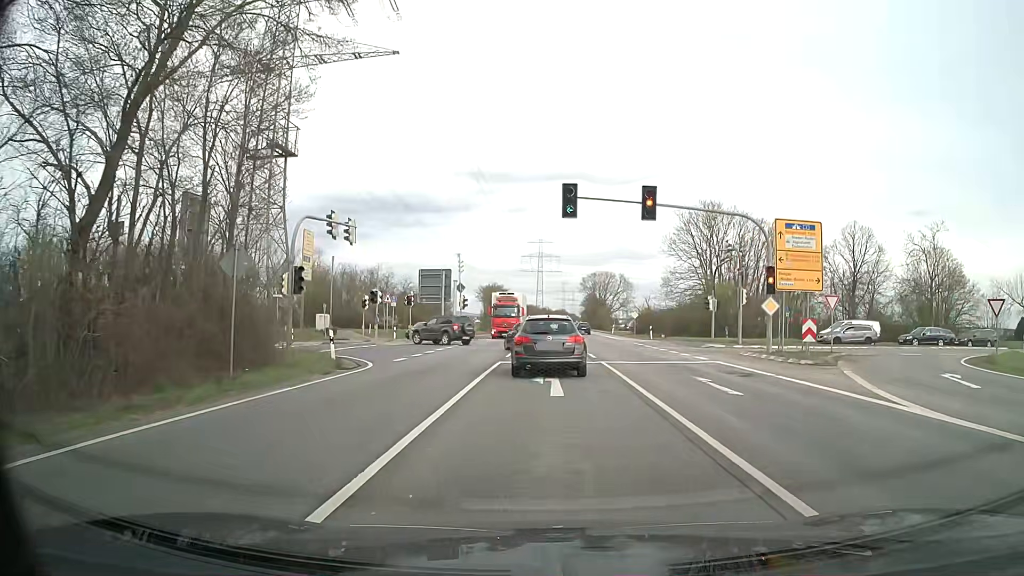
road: secondary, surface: asphalt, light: Day
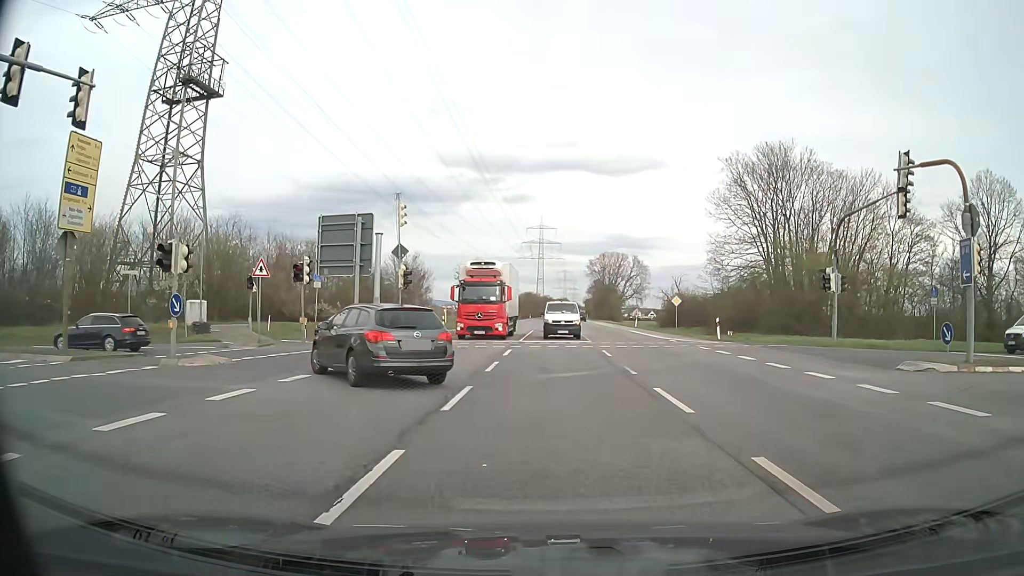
(+0.1, +22.7) m; 0°
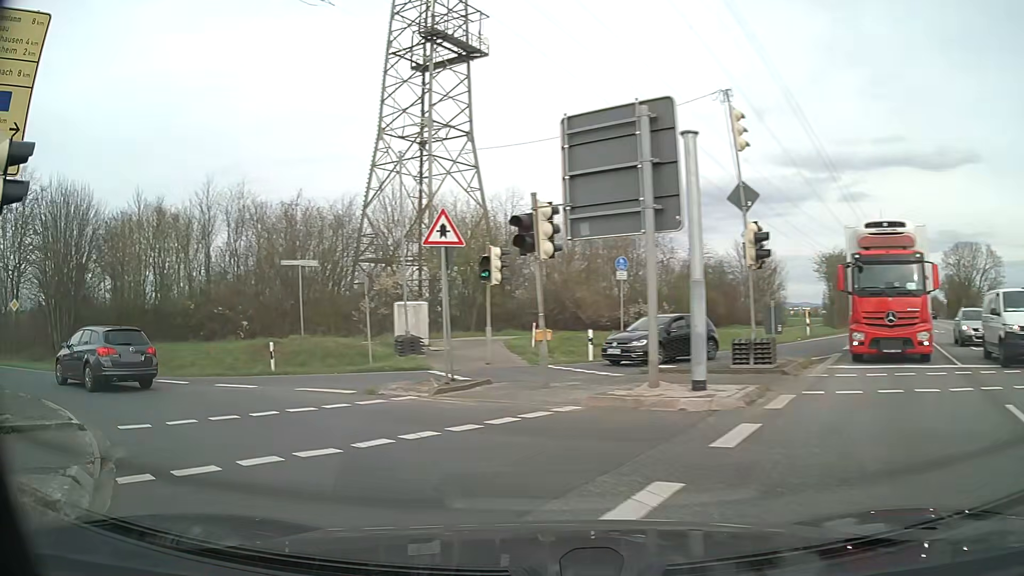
(-2.1, +14.8) m; -28°
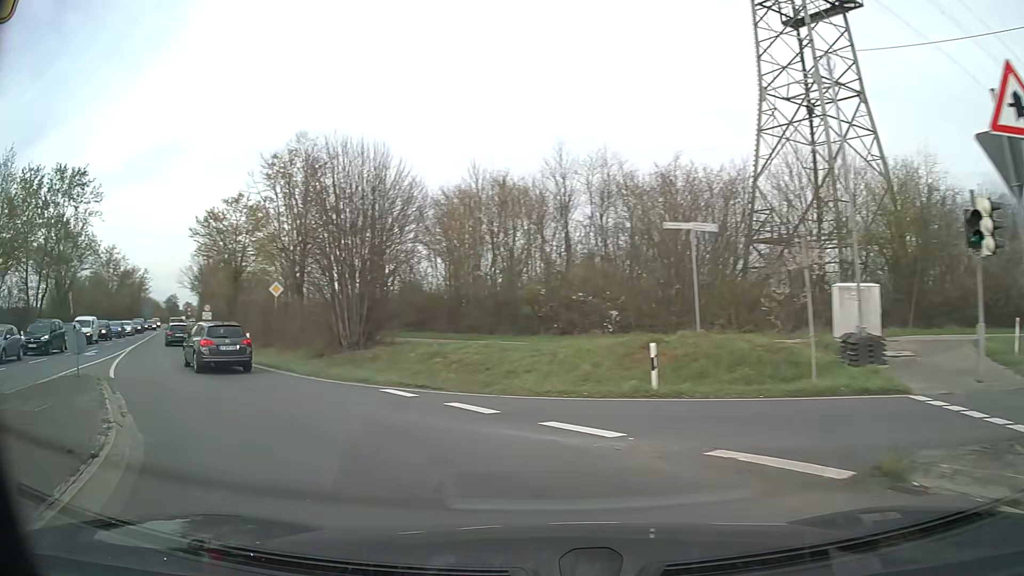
(-2.3, +7.6) m; -33°
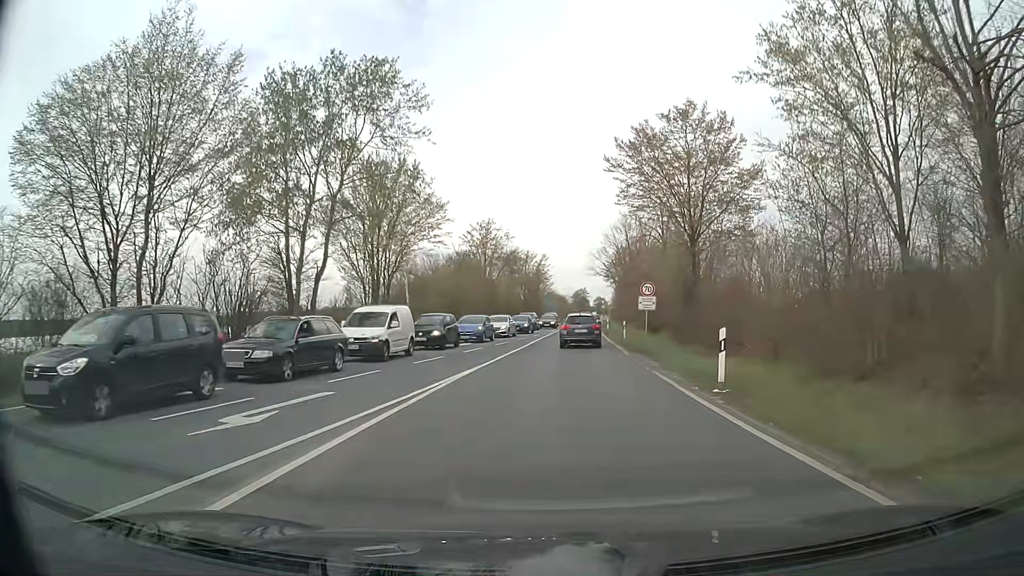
(-11.7, +21.3) m; -35°
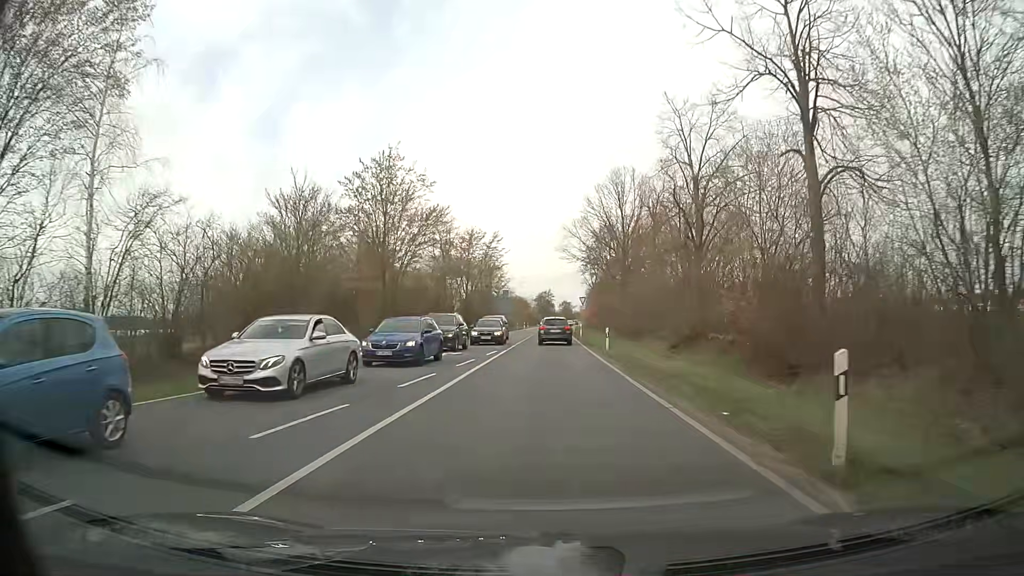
(+1.2, +32.2) m; +2°
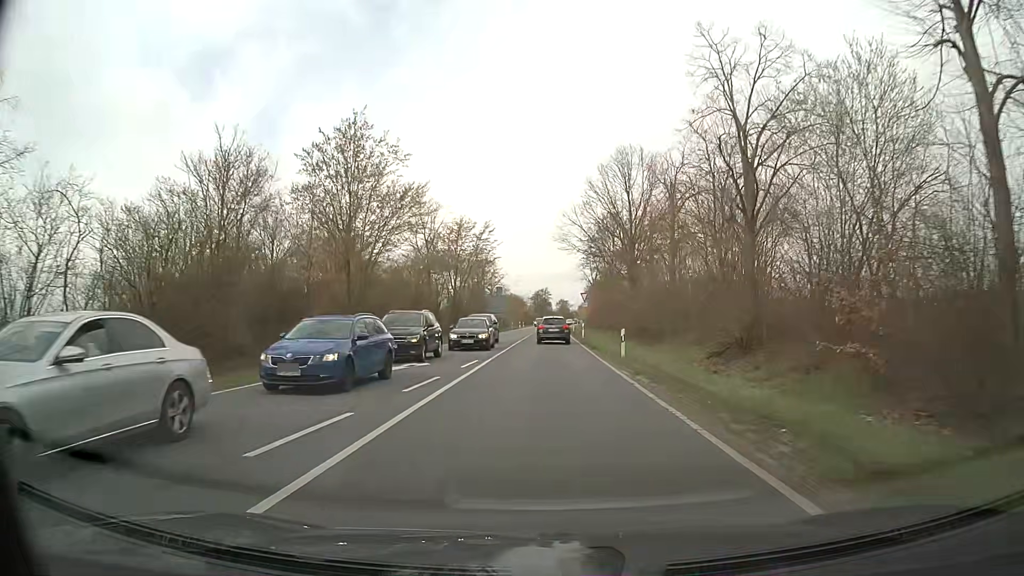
(+0.1, +7.3) m; +1°
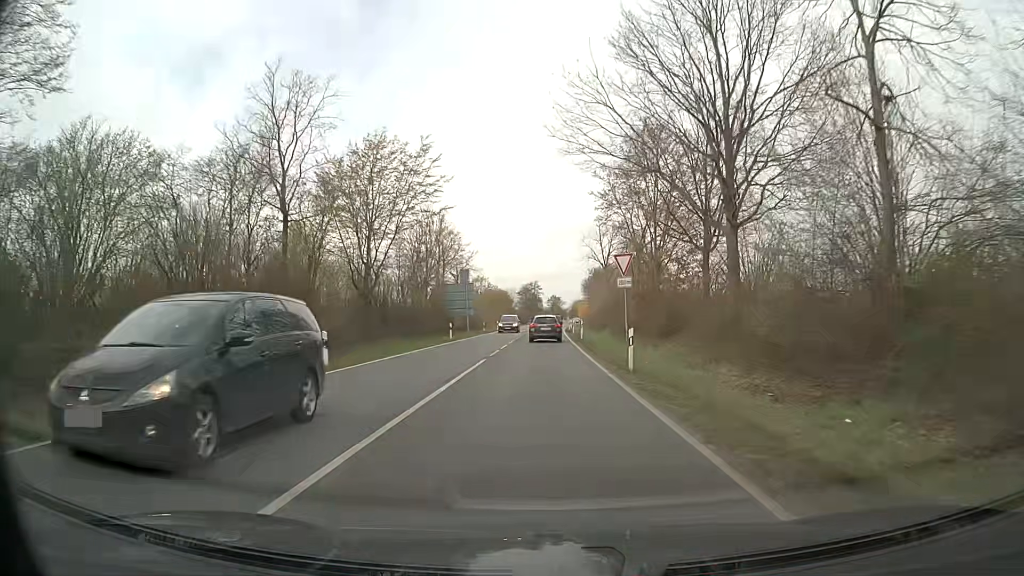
(+0.2, +31.1) m; +1°
(0, +10) (0, +20) (0, +30) (0, +40) (0, +50) (0, +60) (+1, +70) (+1, +80) (+1, +90) (+2, +100) m
